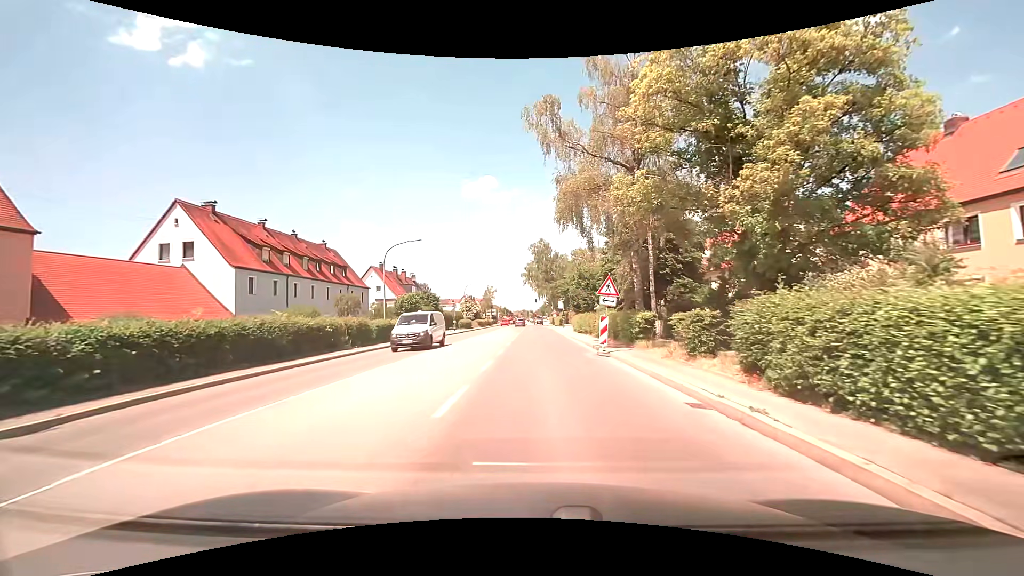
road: secondary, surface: asphalt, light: Day
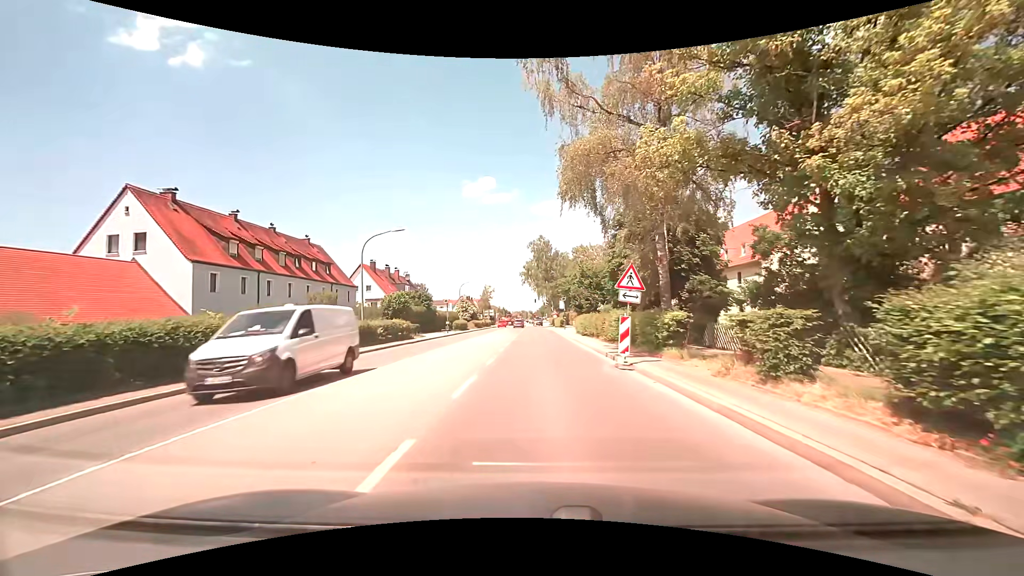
(0.0, +4.4) m; 0°
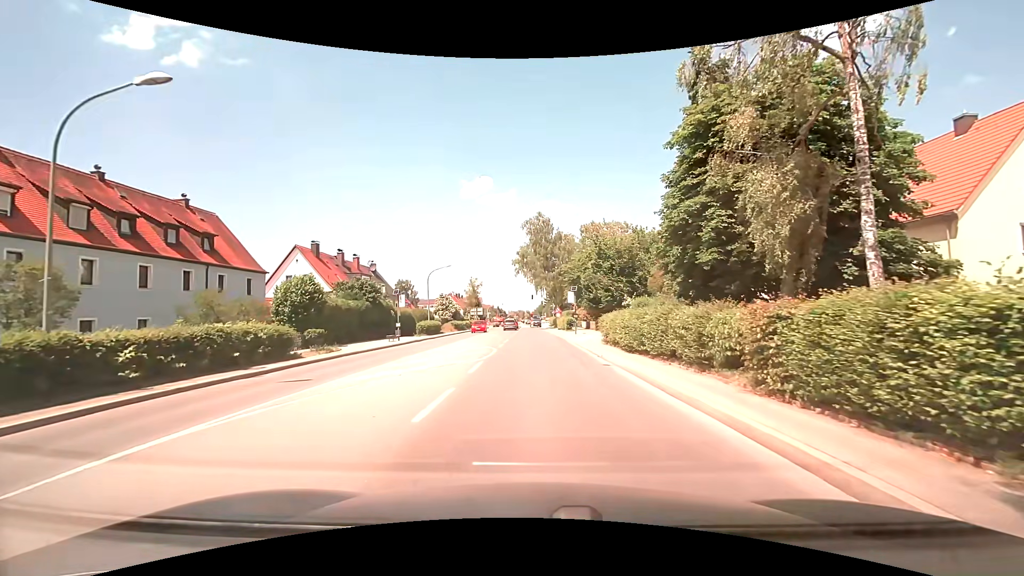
(+0.2, +19.7) m; +1°
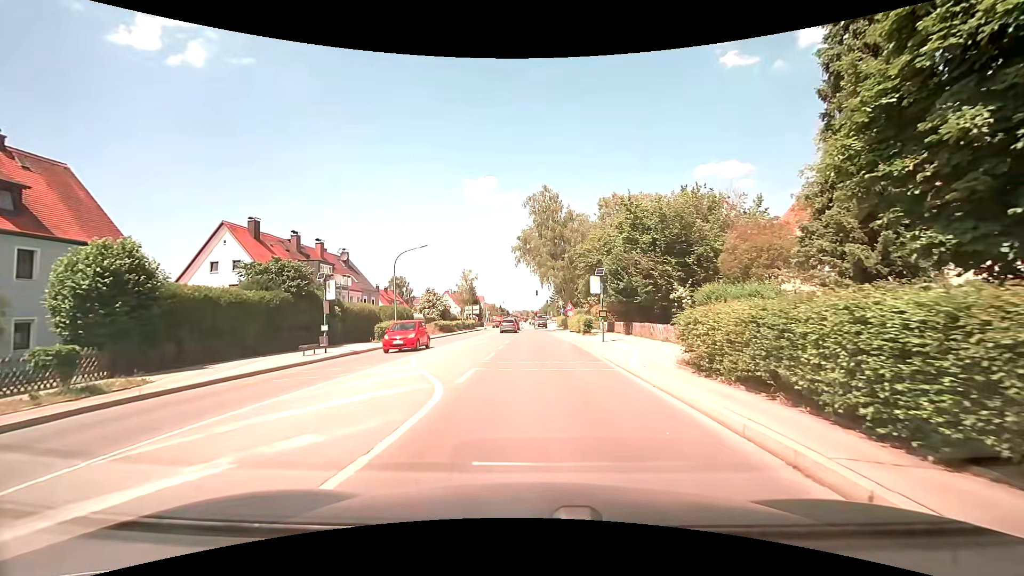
(-0.2, +14.0) m; -2°
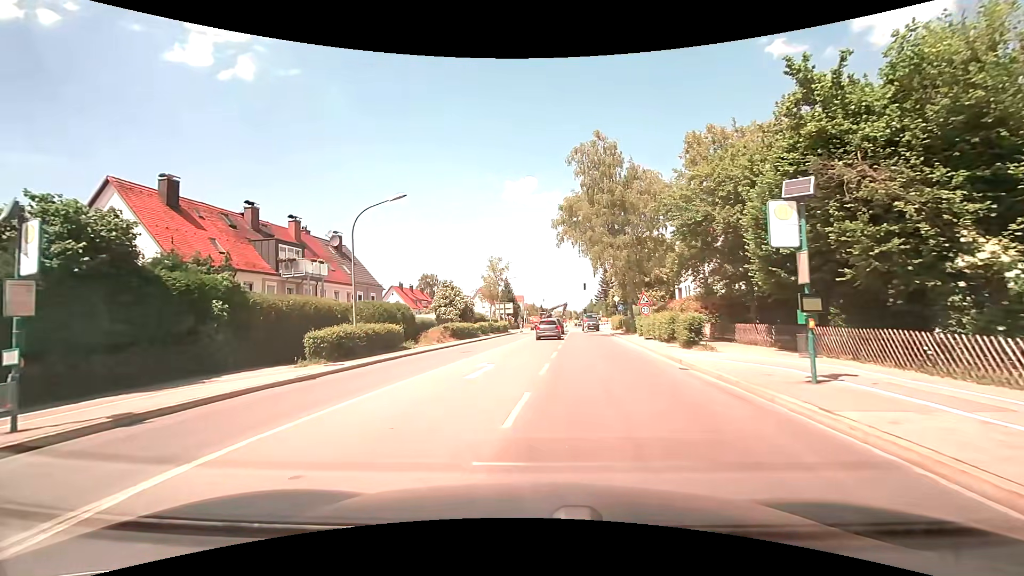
(-0.4, +16.5) m; -4°
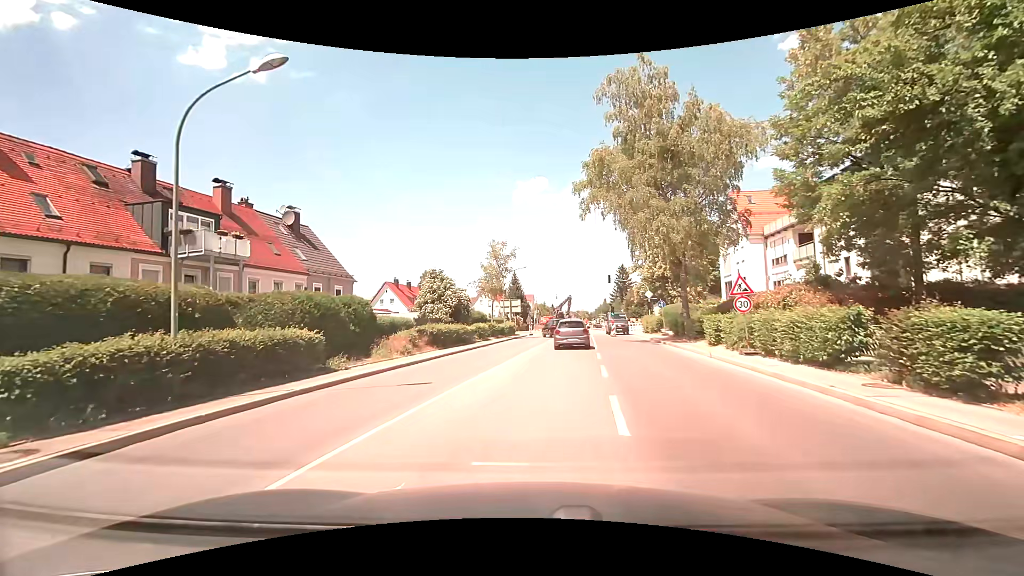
(-0.4, +12.2) m; -2°
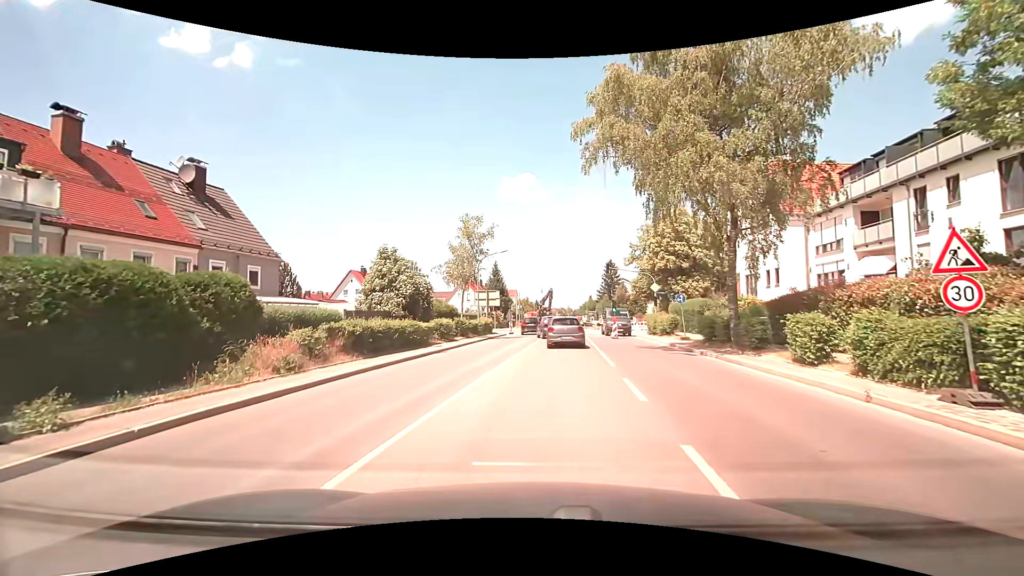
(+0.2, +9.5) m; +1°
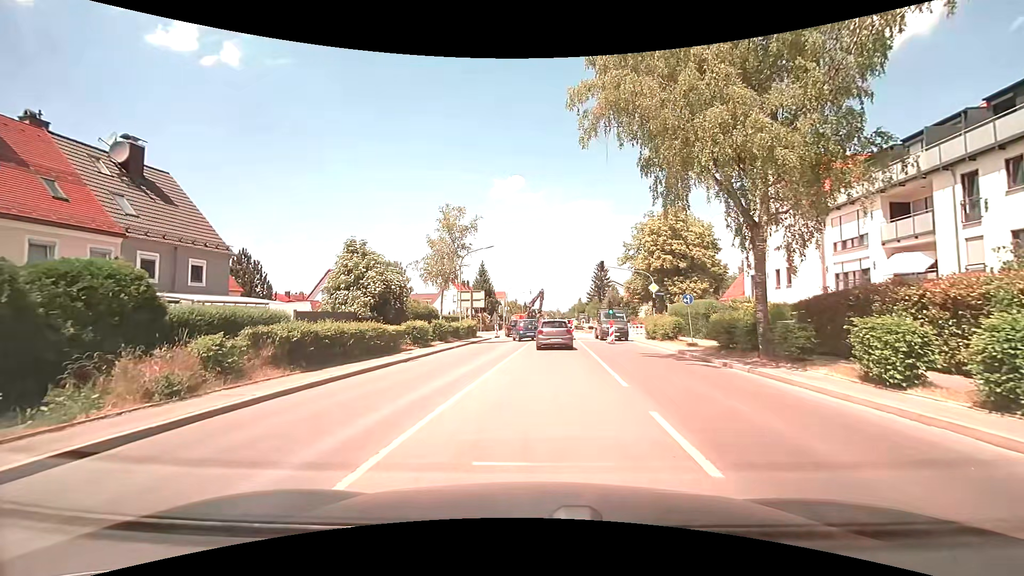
(+0.1, +3.9) m; +2°
(0, +10) (+1, +20) (+1, +30) (-1, +40) (-2, +50) (-2, +60) (-1, +70) (+3, +79) (+6, +88) (+8, +98) m
